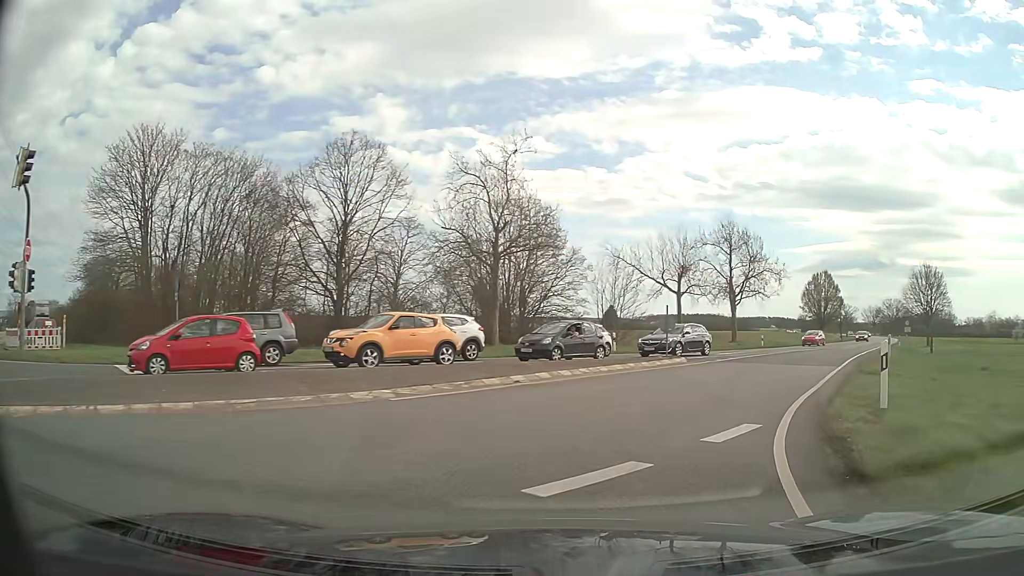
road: secondary_link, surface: asphalt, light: Day
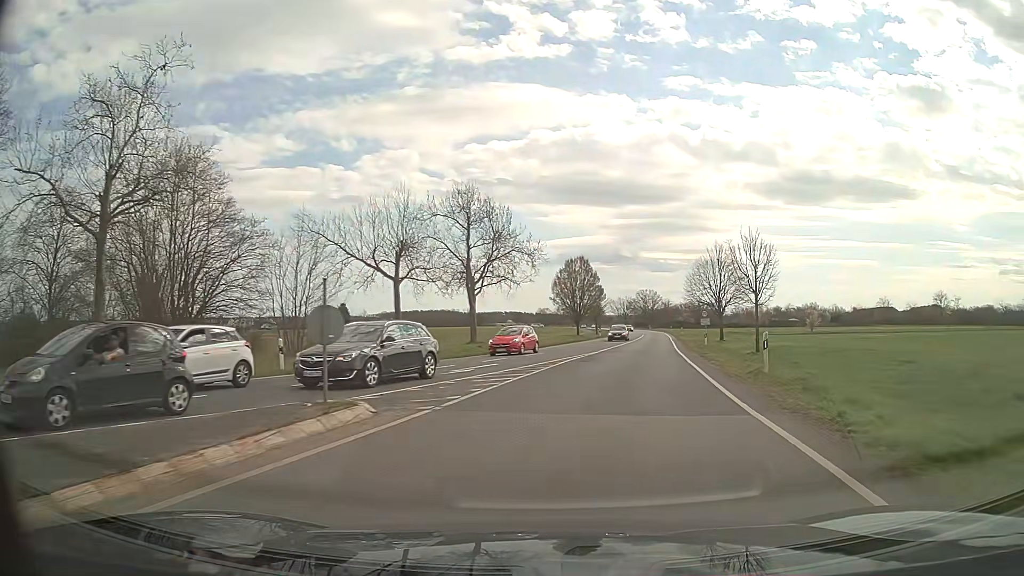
(+3.2, +14.3) m; +22°
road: secondary
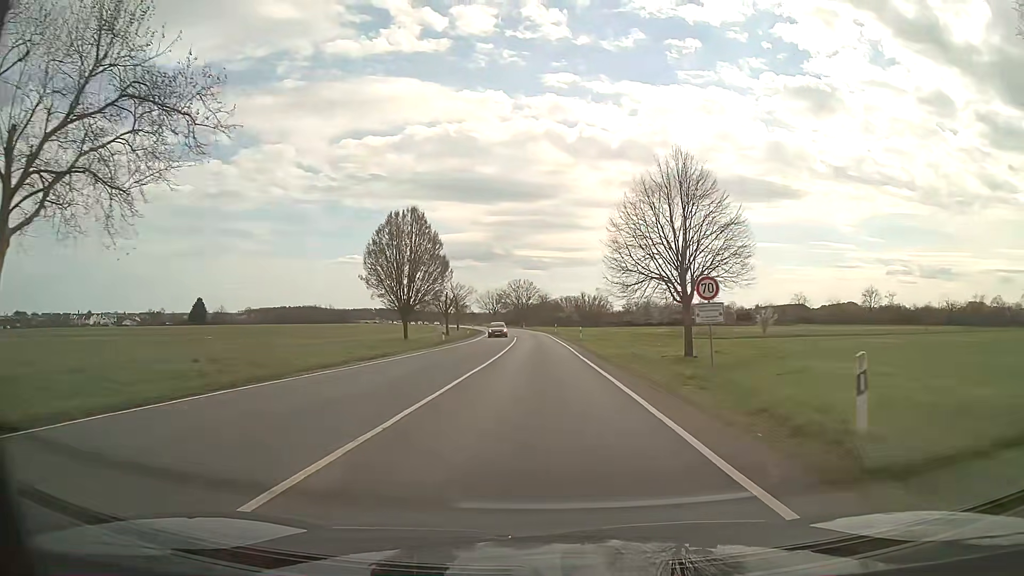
(+5.1, +35.1) m; +11°
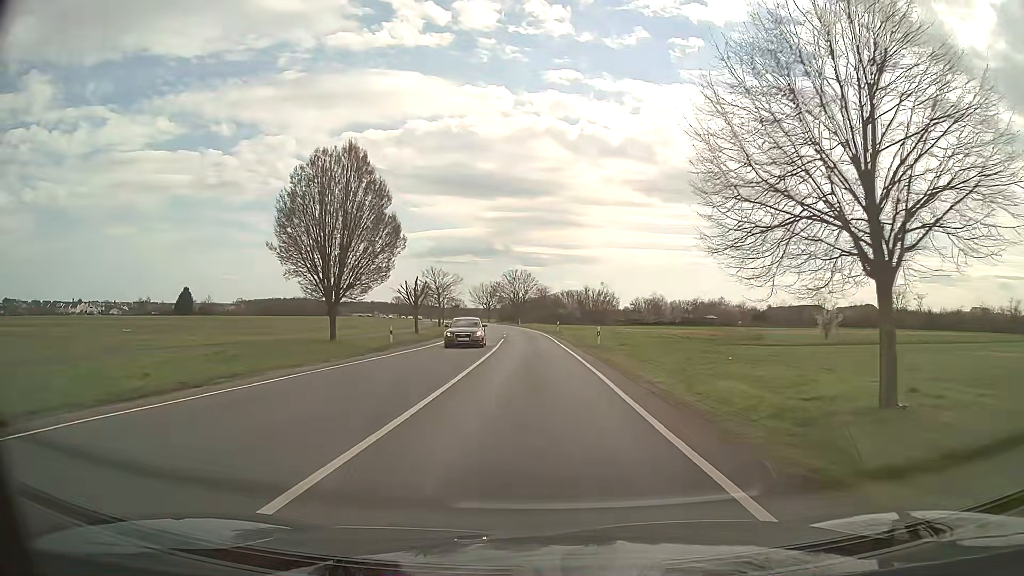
(0.0, +18.0) m; 0°
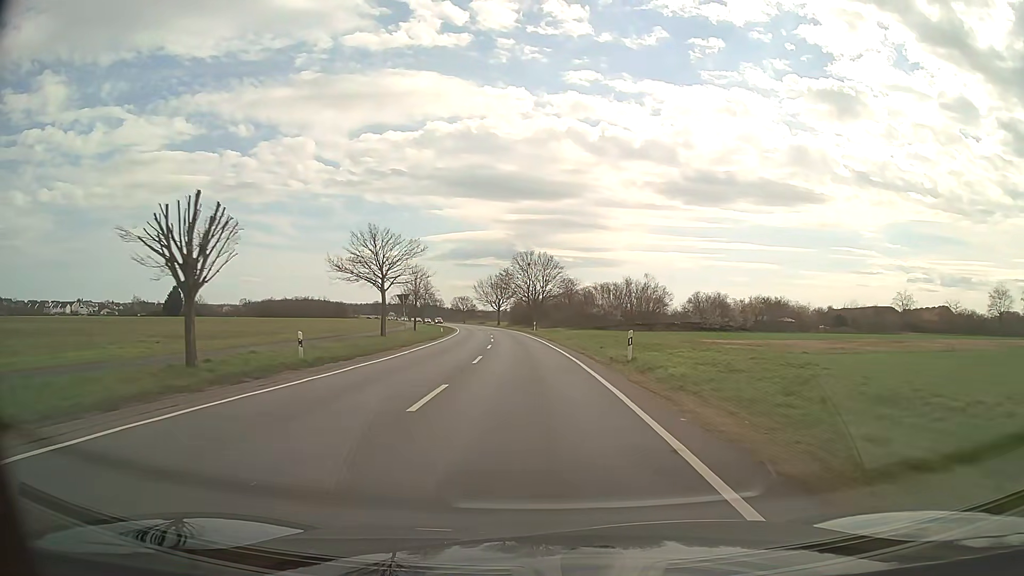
(-0.6, +41.2) m; -2°
(0, +10) (0, +20) (-1, +30) (-1, +40) (-2, +50) (-3, +60) (-3, +70) (-5, +80) (-6, +90) (-7, +100) m
